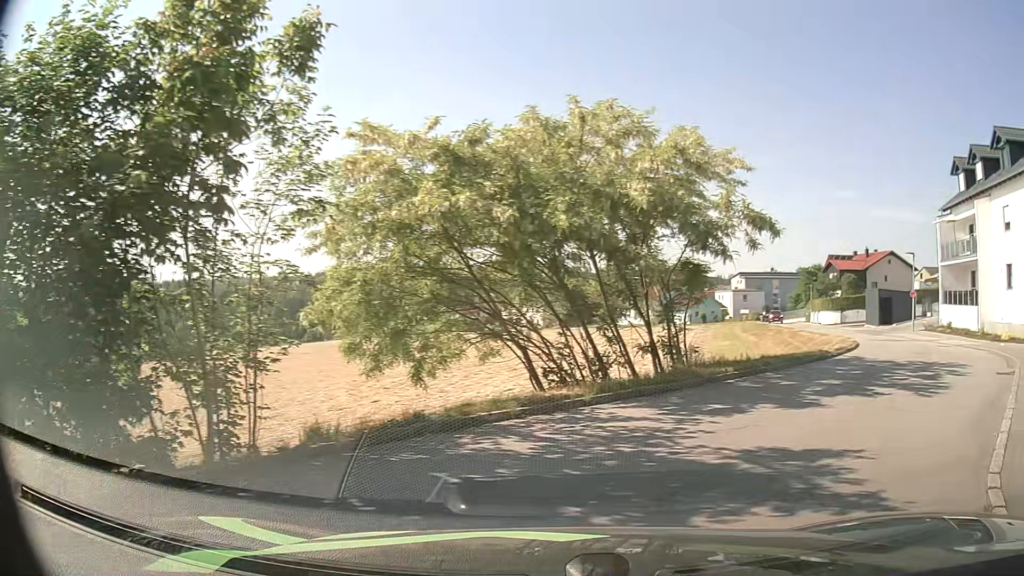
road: residential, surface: asphalt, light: Day
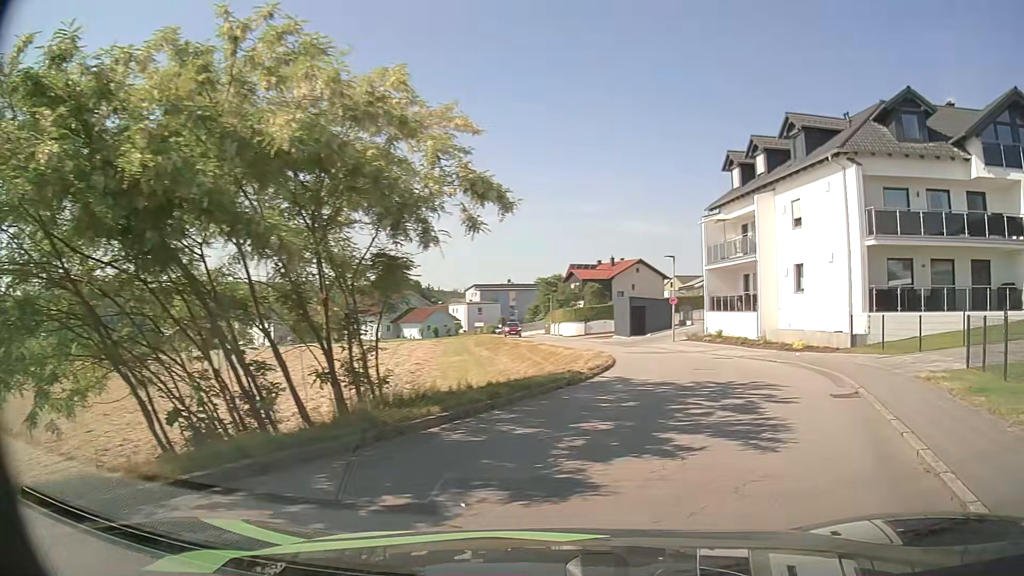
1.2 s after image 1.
(+0.8, +4.5) m; +23°
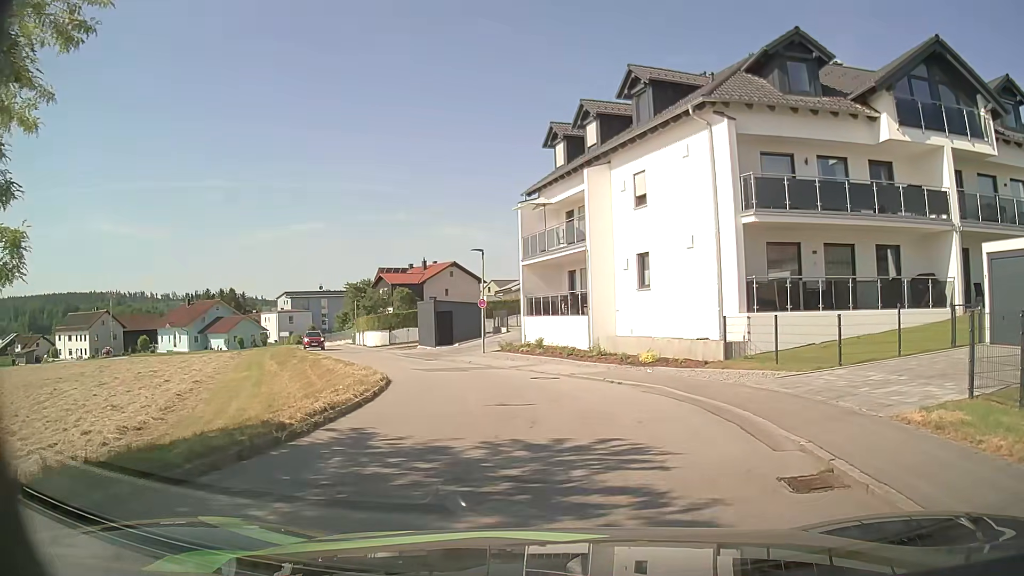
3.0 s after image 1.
(+1.1, +6.6) m; +15°
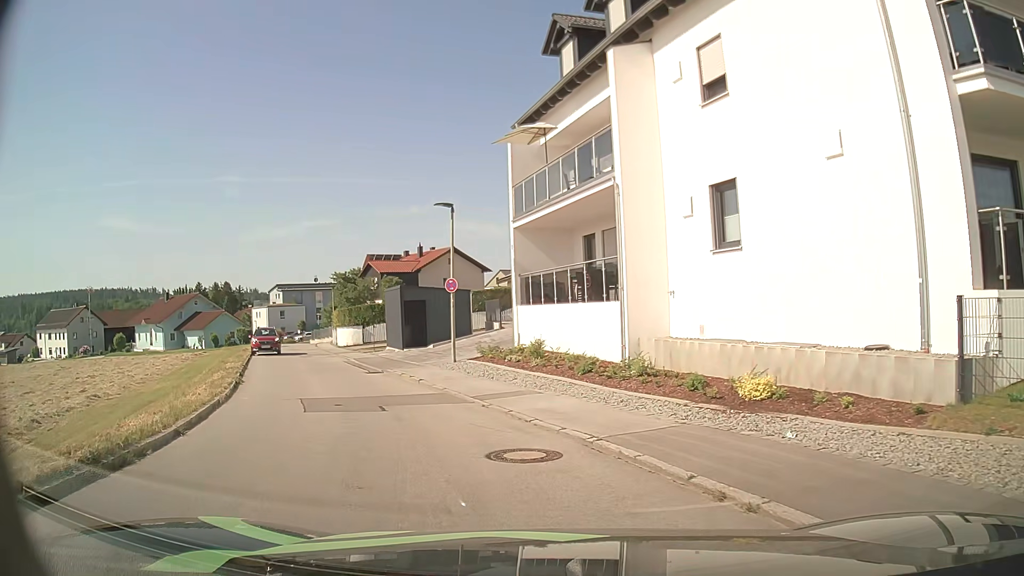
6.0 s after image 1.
(+0.3, +11.1) m; -1°
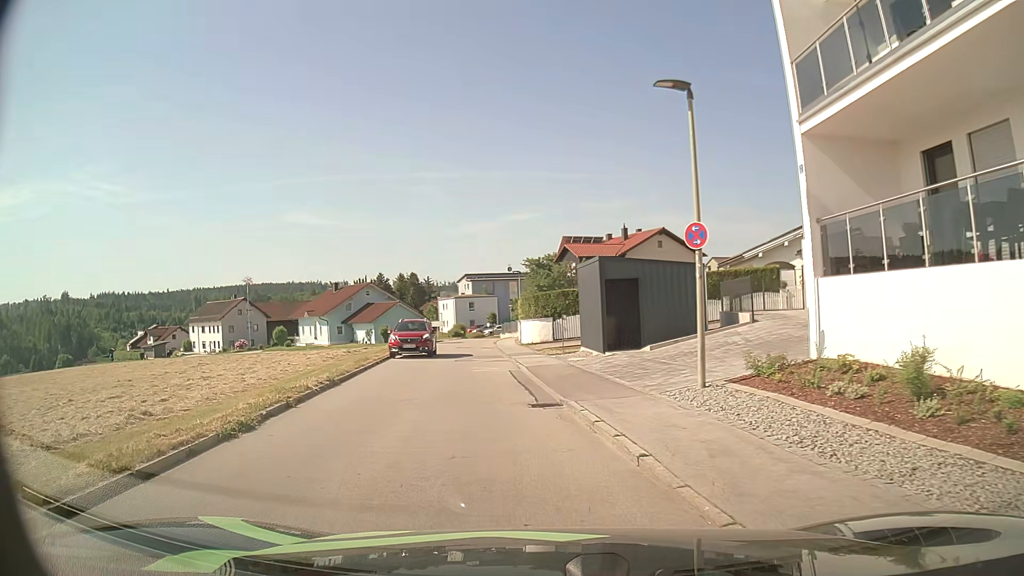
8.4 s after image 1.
(-1.5, +10.2) m; -17°
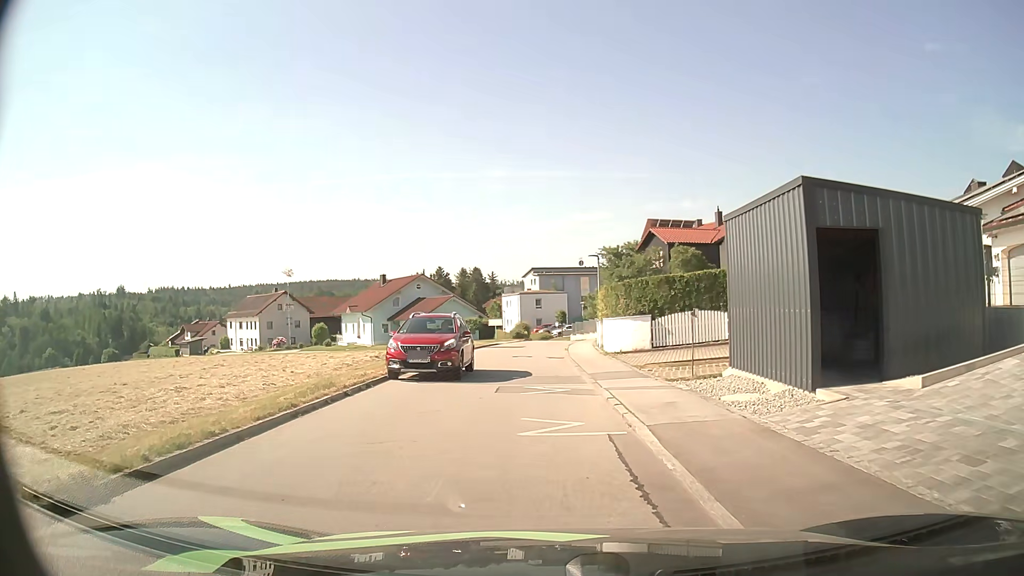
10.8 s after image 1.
(-0.9, +11.0) m; -7°
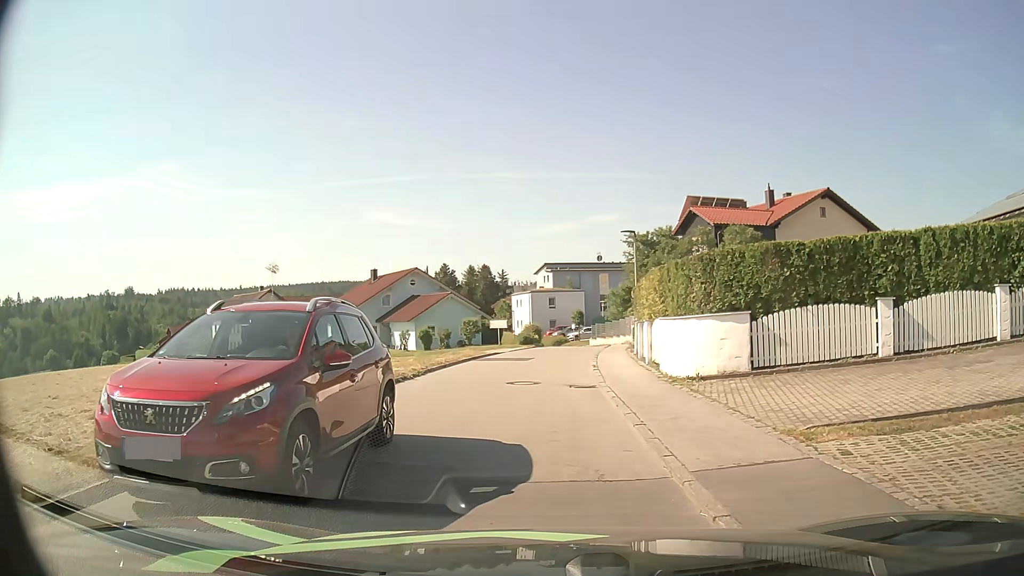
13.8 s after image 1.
(+0.1, +10.7) m; 0°
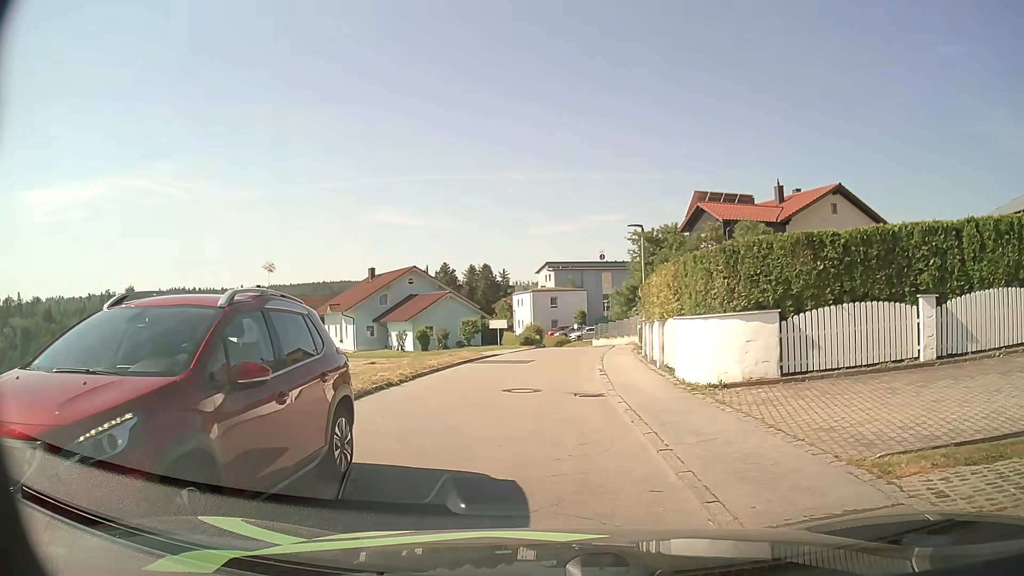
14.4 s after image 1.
(0.0, +1.7) m; 0°
